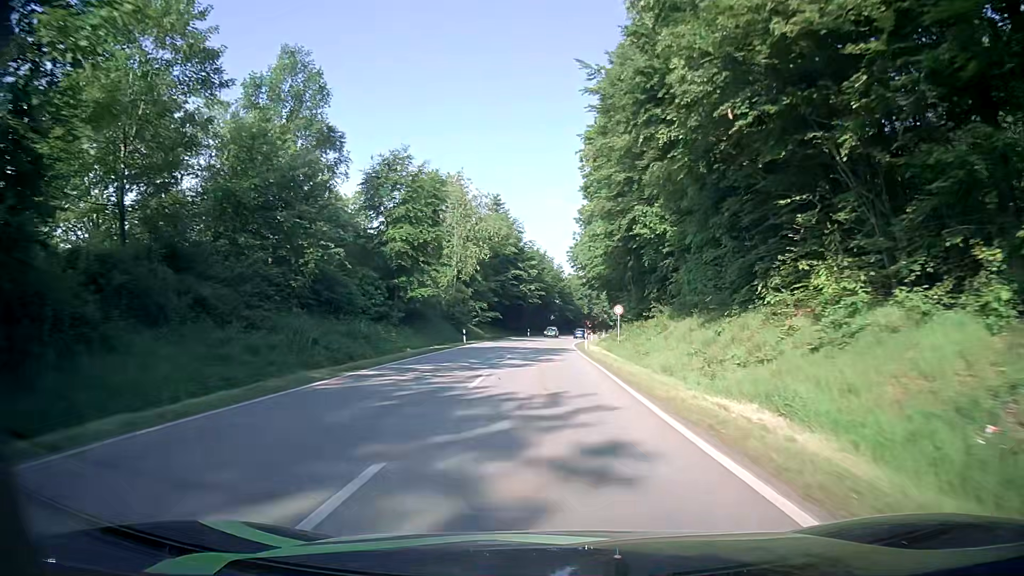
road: secondary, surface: asphalt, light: Day
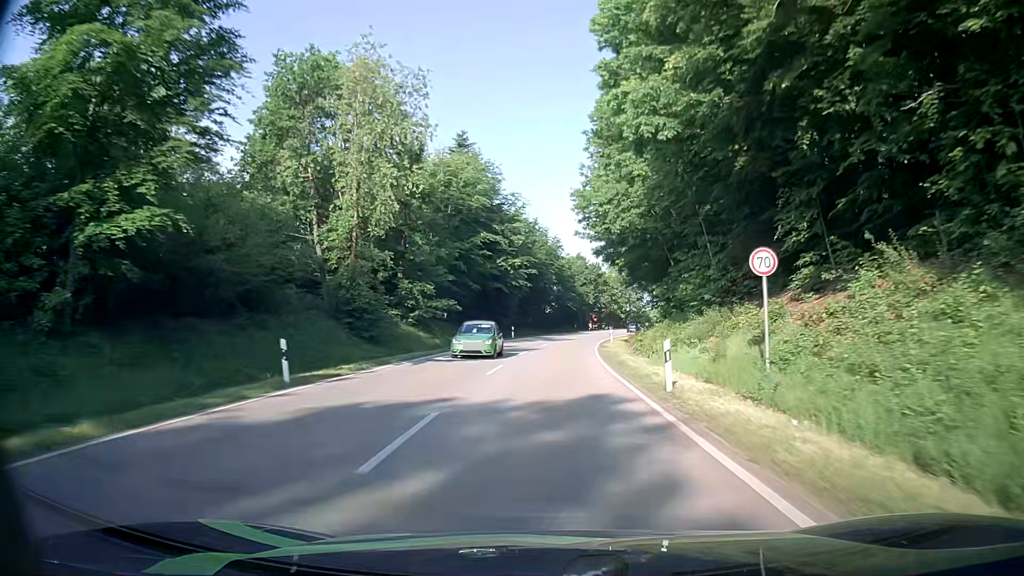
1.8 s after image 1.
(0.0, +31.9) m; 0°
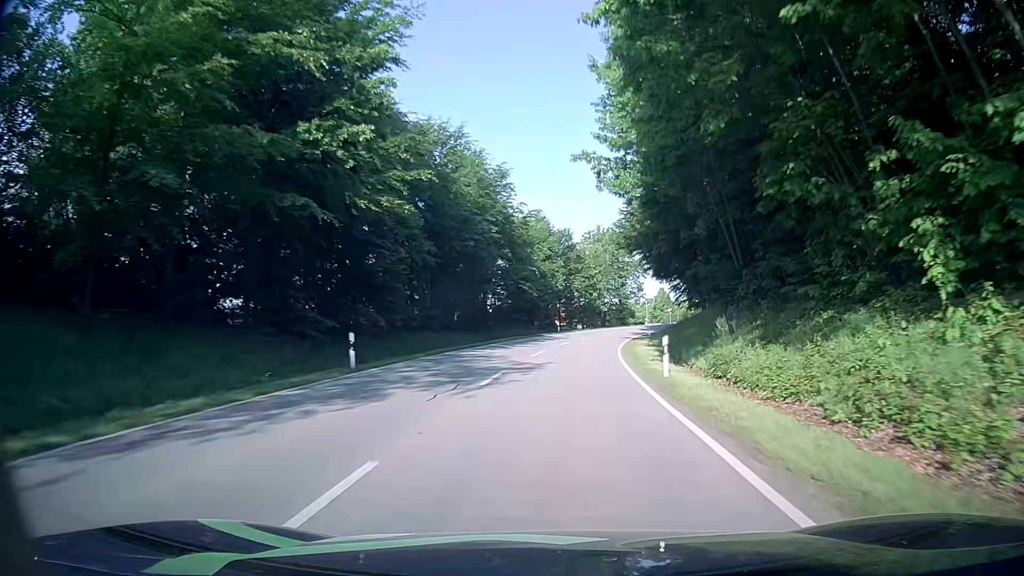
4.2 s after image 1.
(+1.2, +39.0) m; +3°
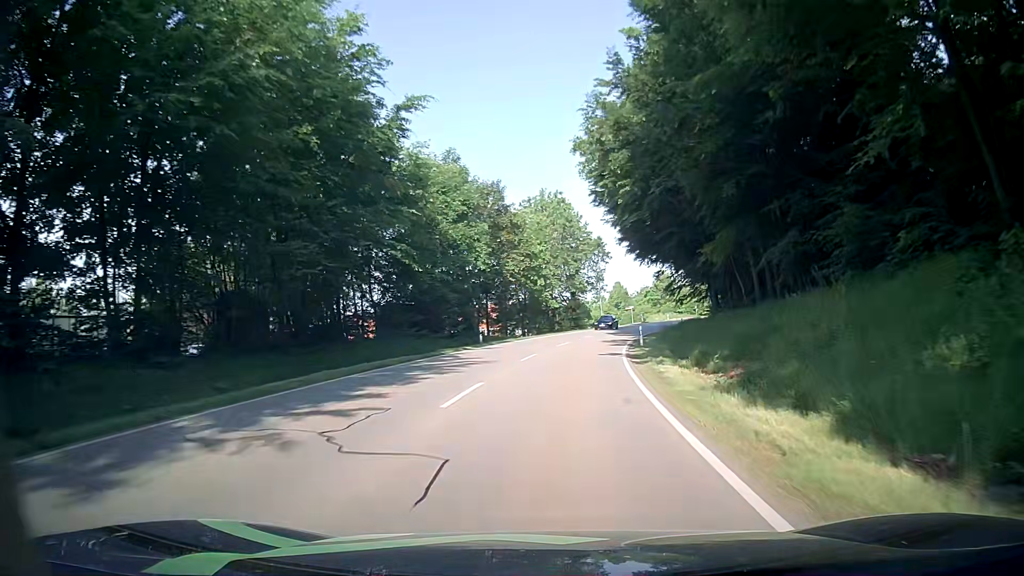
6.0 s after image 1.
(+1.5, +26.9) m; +5°
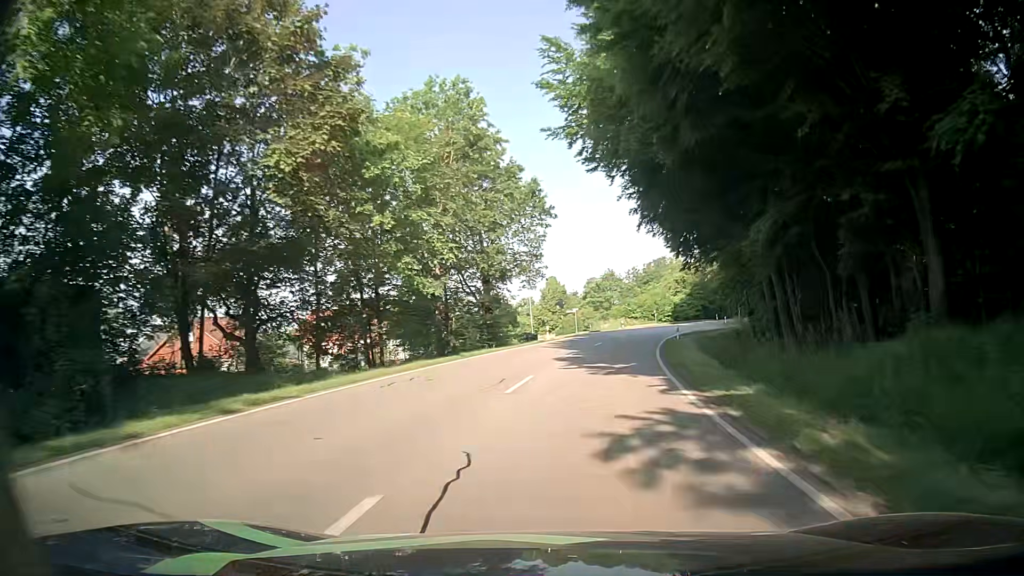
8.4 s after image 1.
(+1.7, +32.7) m; +6°
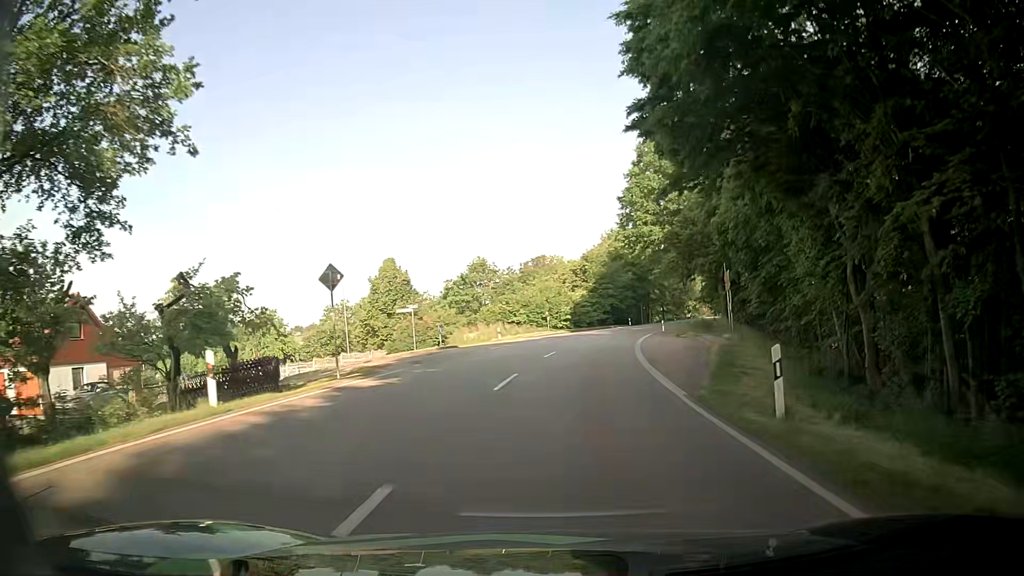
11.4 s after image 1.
(+3.5, +34.4) m; +10°
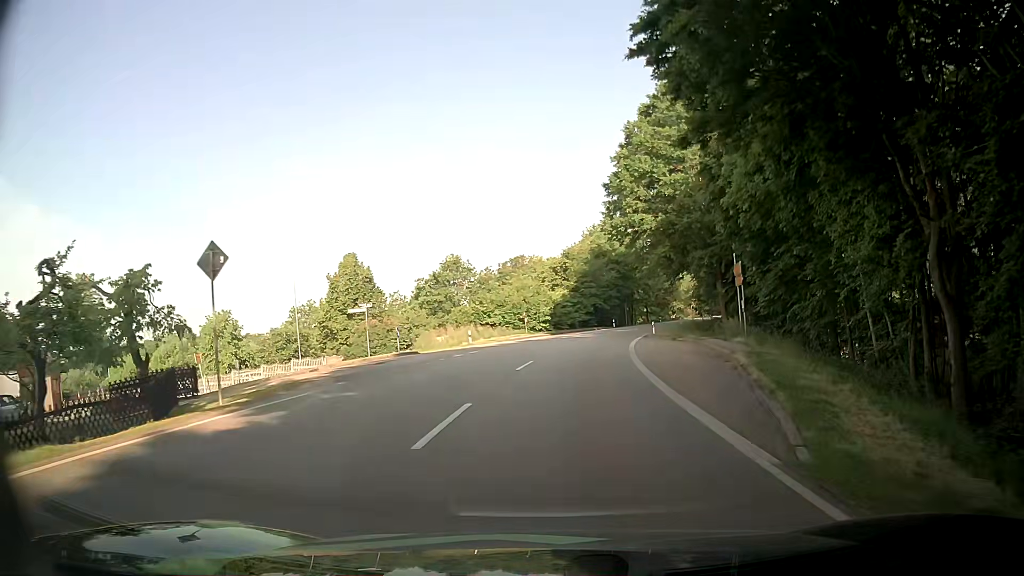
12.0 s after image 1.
(+0.1, +6.0) m; +3°
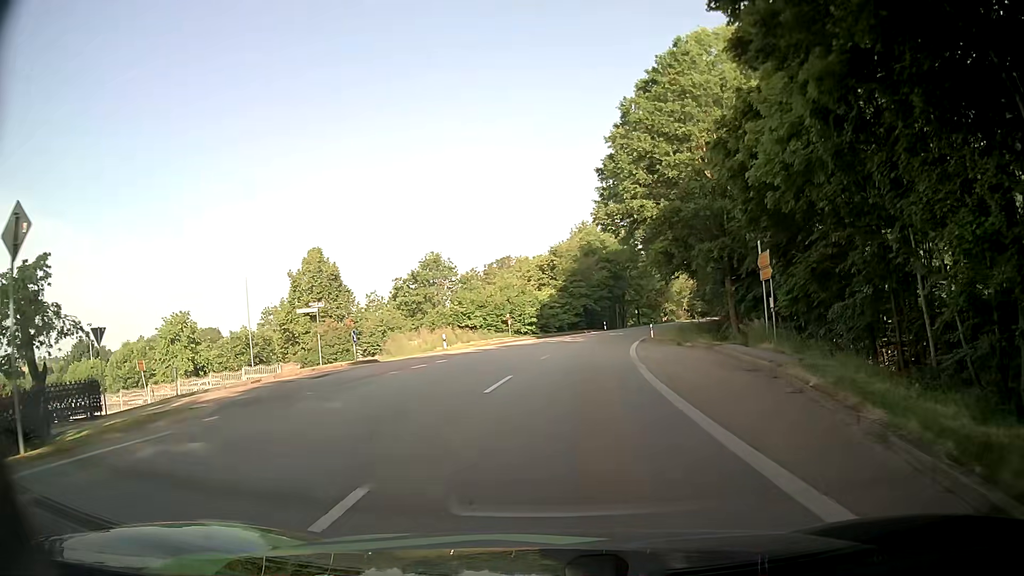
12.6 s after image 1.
(0.0, +5.6) m; +1°
